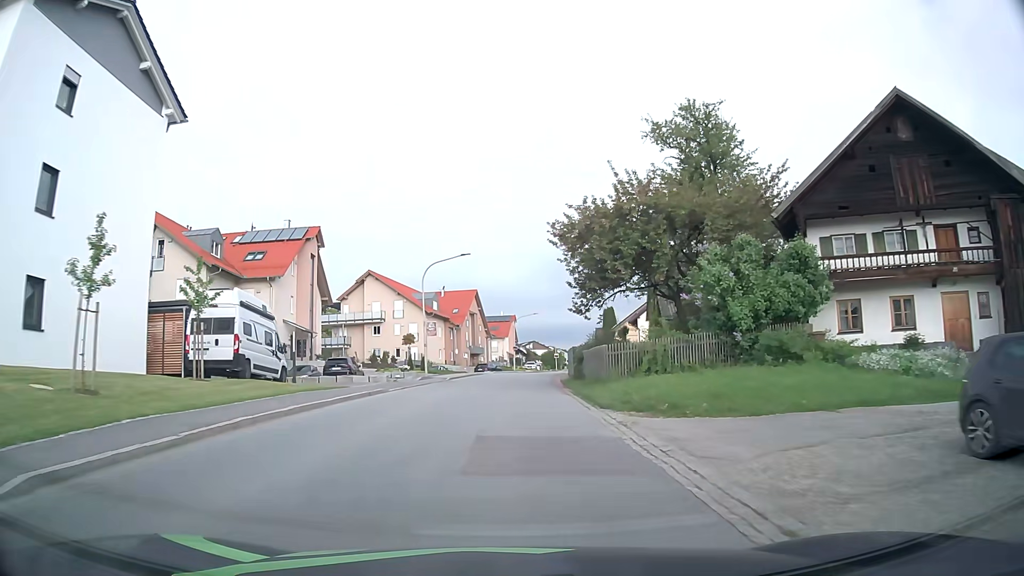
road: secondary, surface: asphalt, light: Day
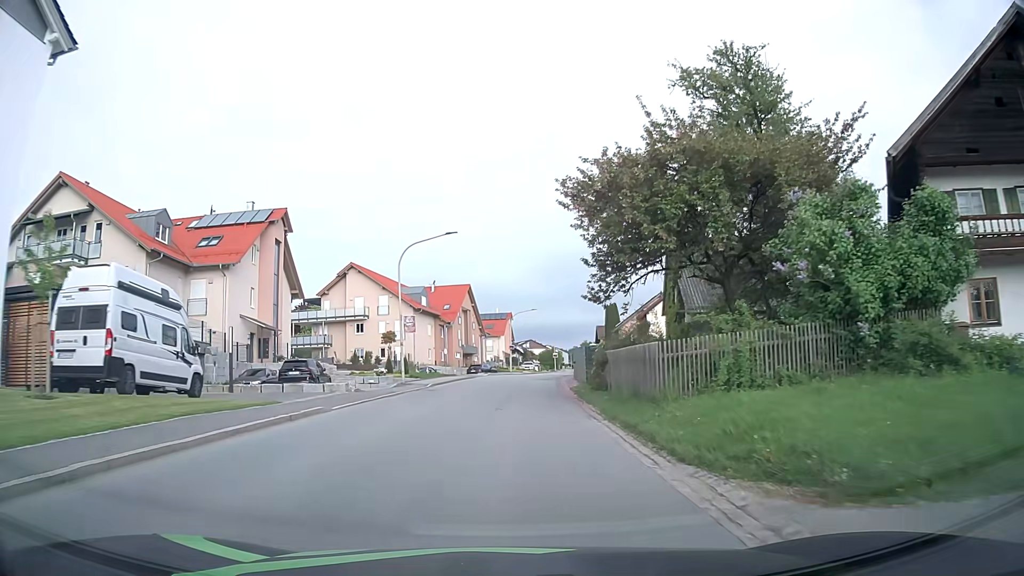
(-0.1, +7.6) m; 0°
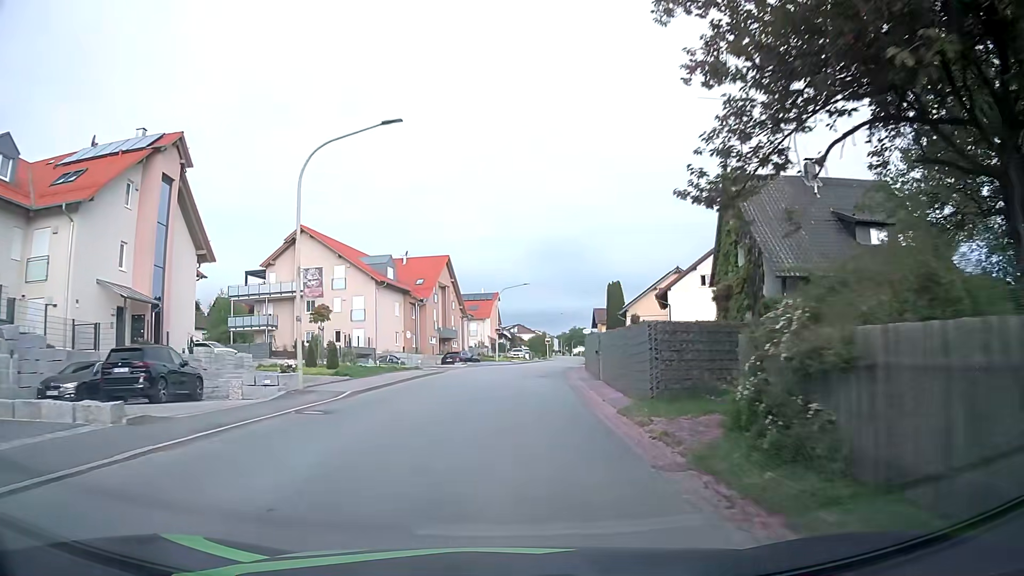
(+0.1, +15.1) m; +1°
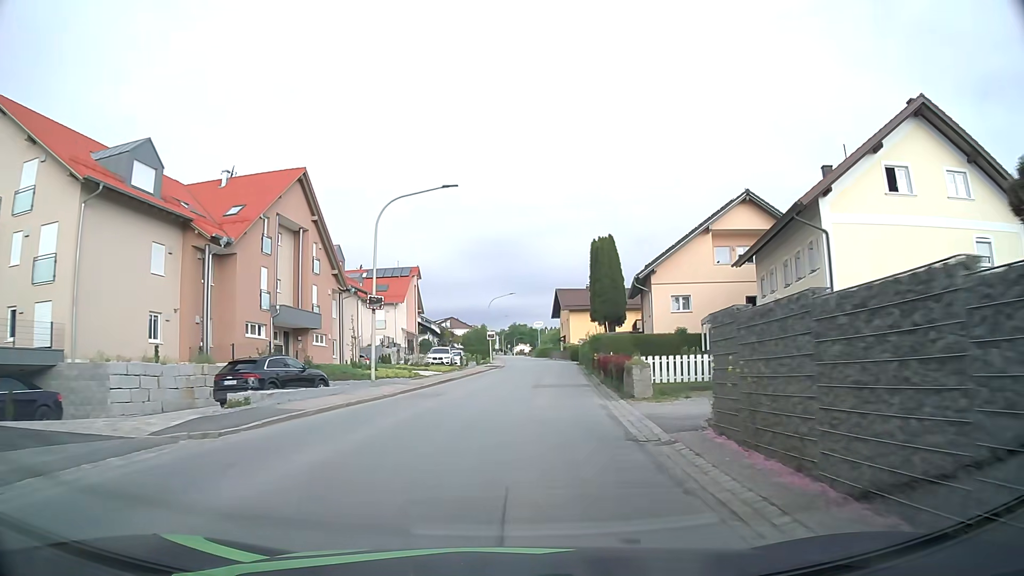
(+1.5, +38.1) m; +5°
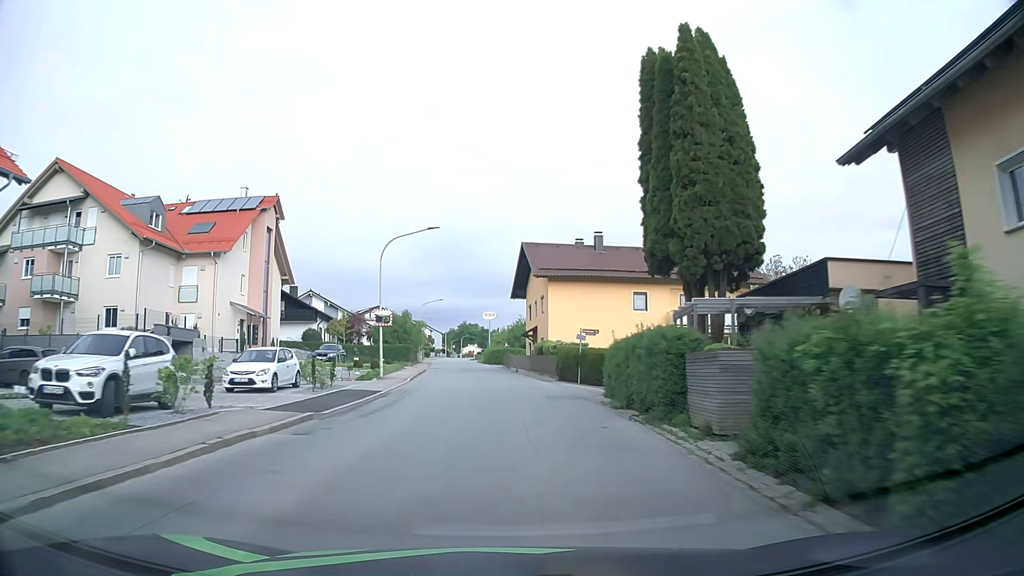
(+2.0, +38.9) m; +4°
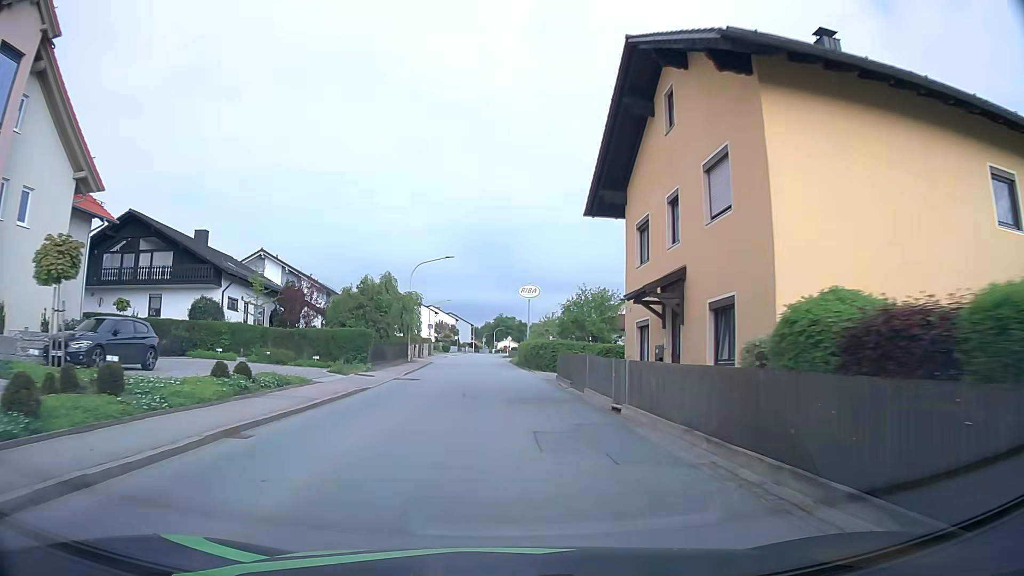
(-0.8, +31.9) m; -3°
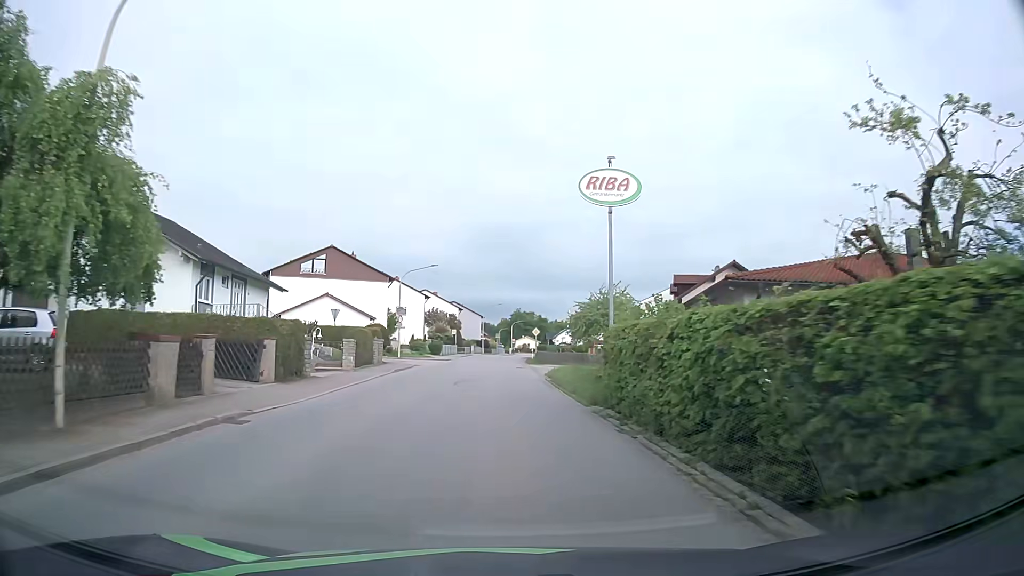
(-0.8, +38.7) m; -2°
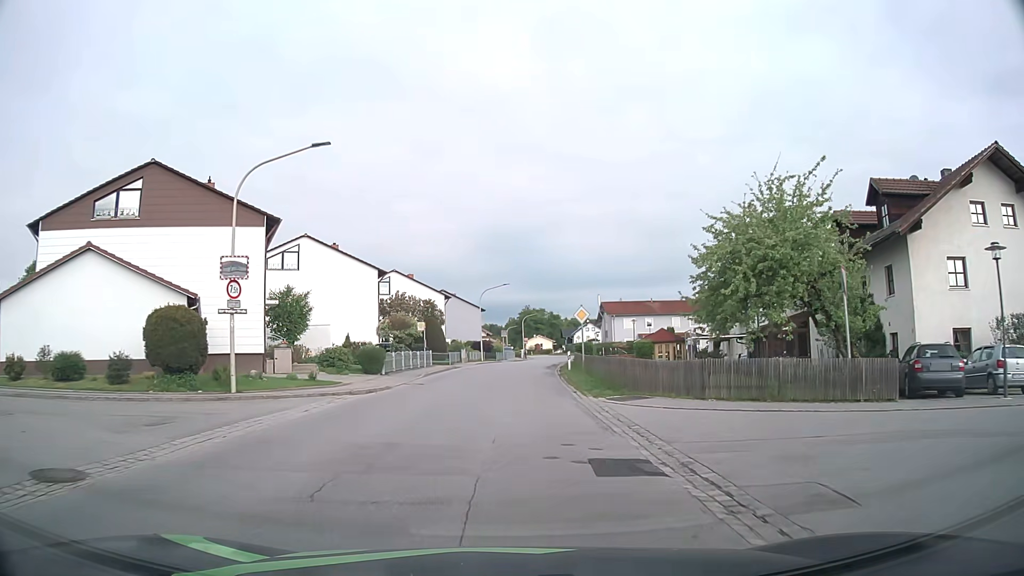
(-0.2, +34.5) m; -1°
(0, +10) (0, +20) (+1, +30) (+1, +40) (+2, +50) (+4, +60) (+5, +70) (+6, +80) (+7, +90) (+8, +100) m
